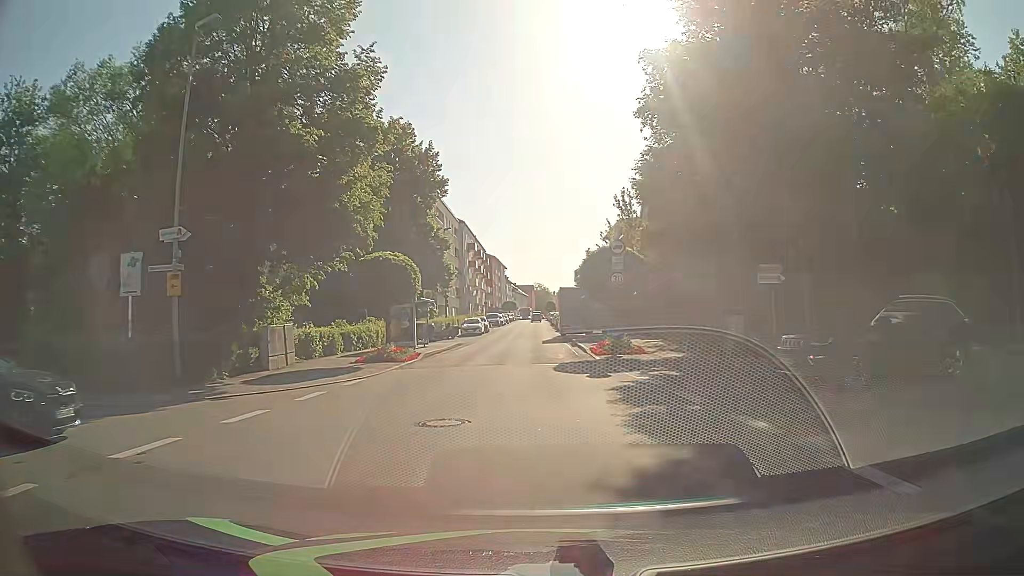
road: tertiary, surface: asphalt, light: Day
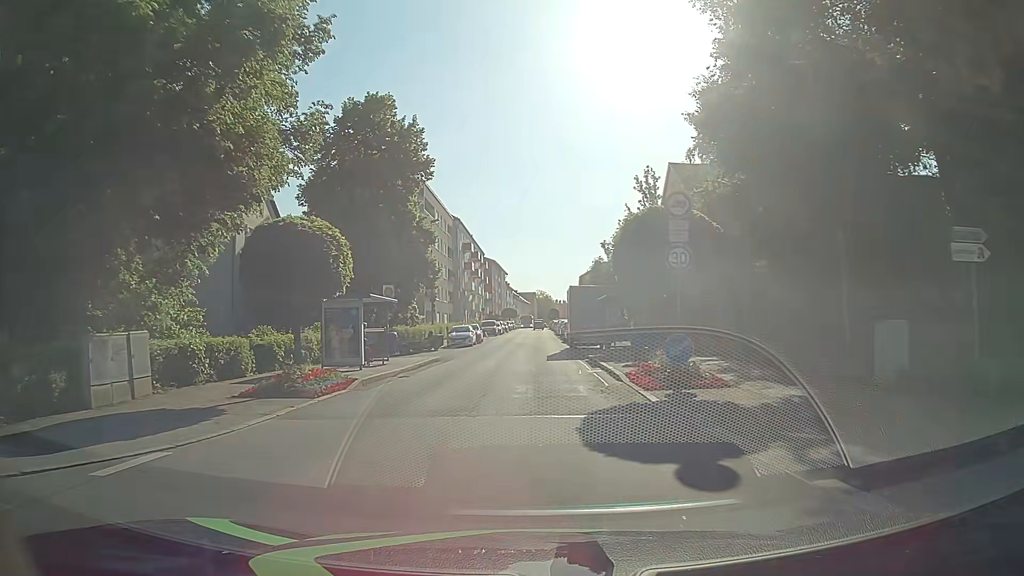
(+0.1, +9.9) m; +1°
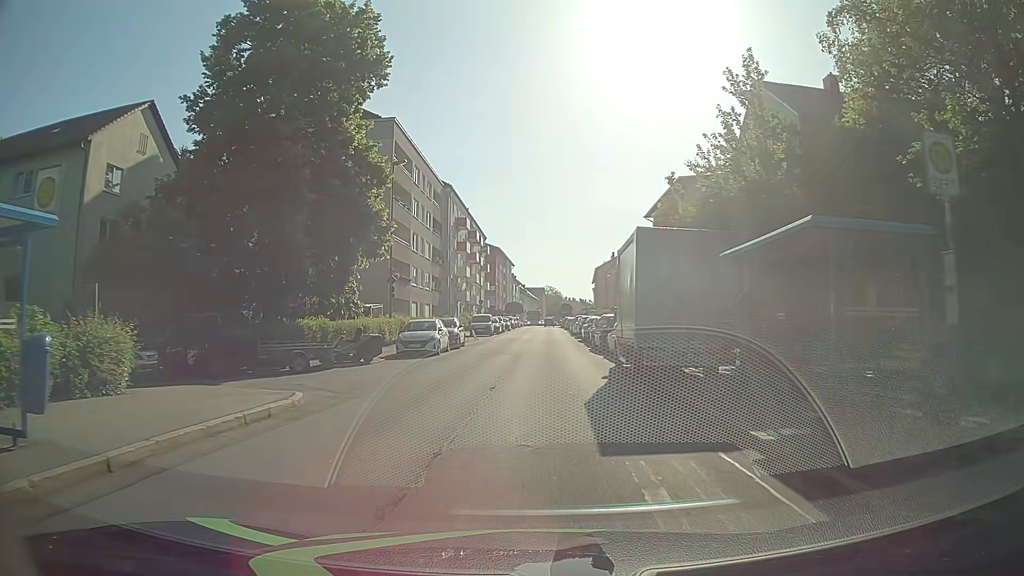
(-0.3, +19.4) m; -1°
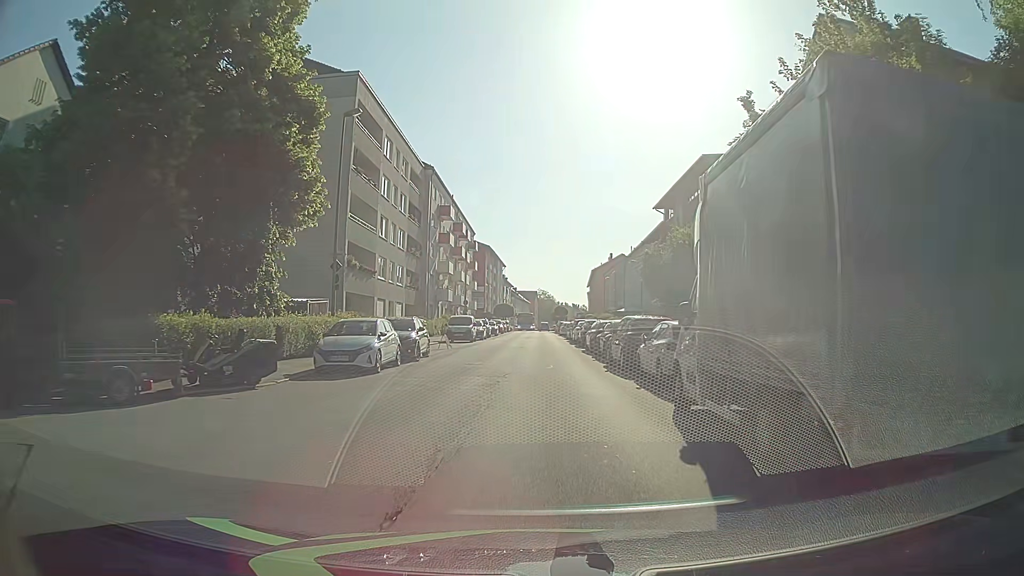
(-0.1, +9.5) m; 0°
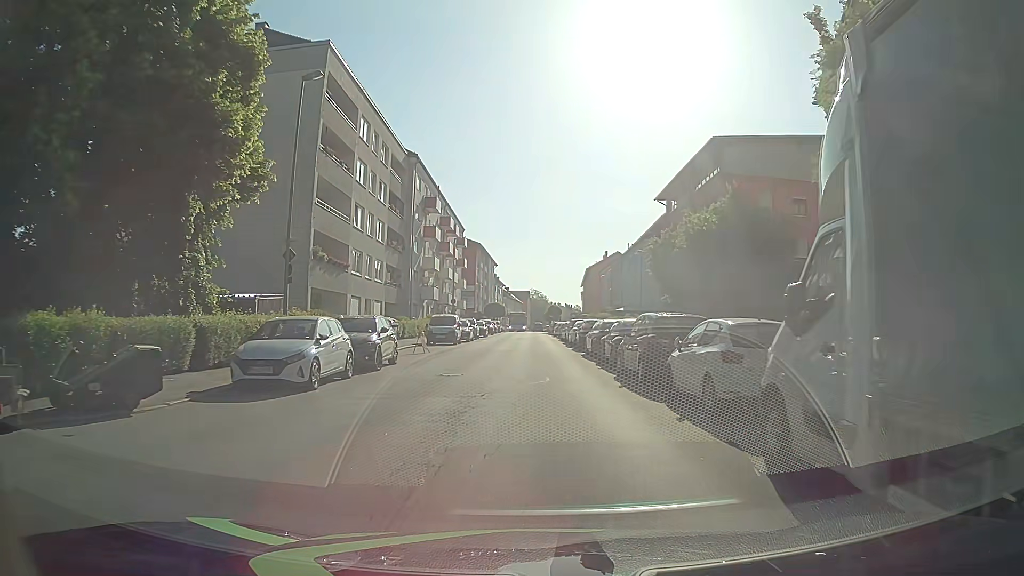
(0.0, +4.7) m; +1°
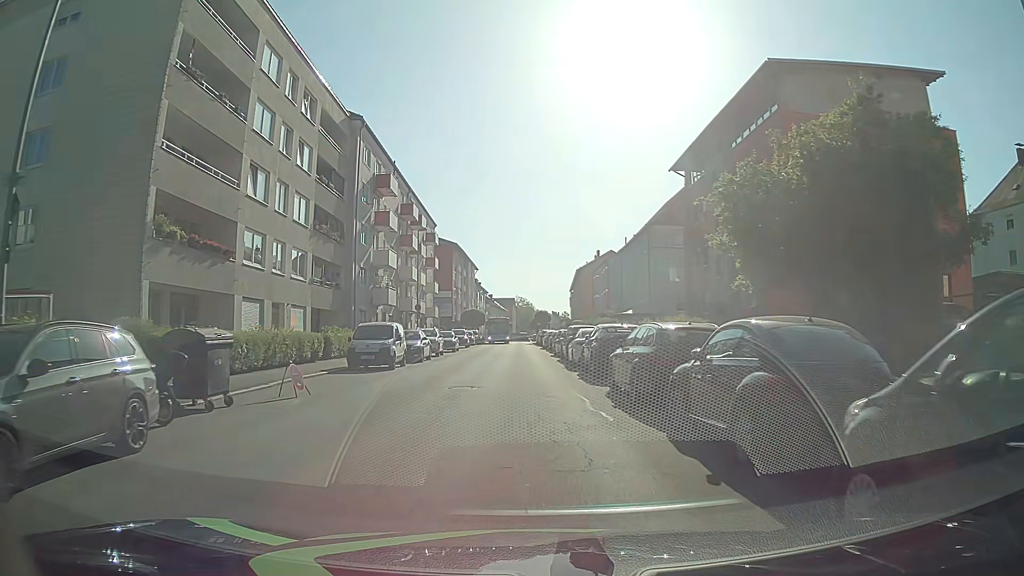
(+0.2, +13.6) m; 0°
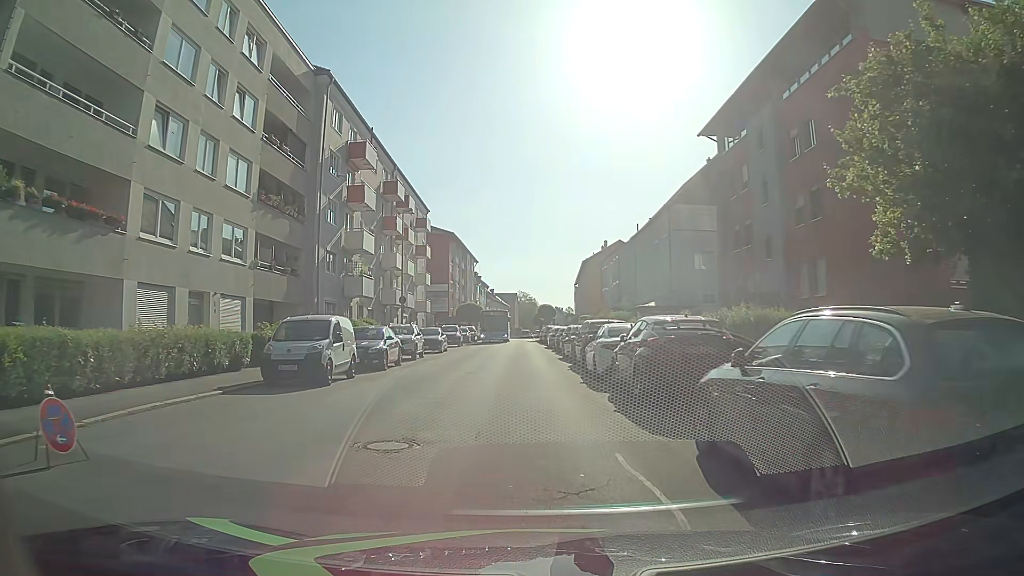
(+0.1, +7.8) m; +1°
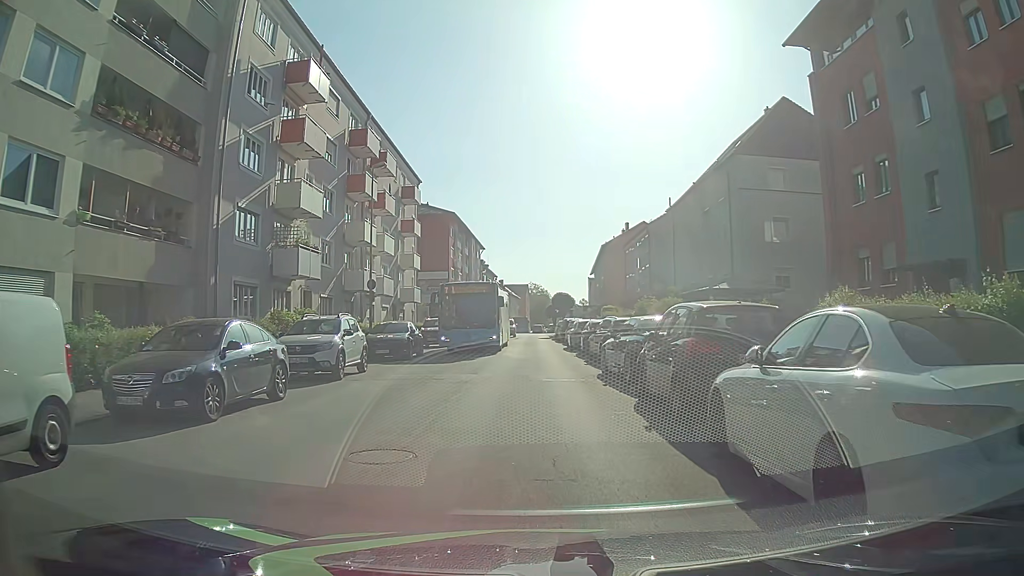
(-0.2, +12.7) m; -1°
